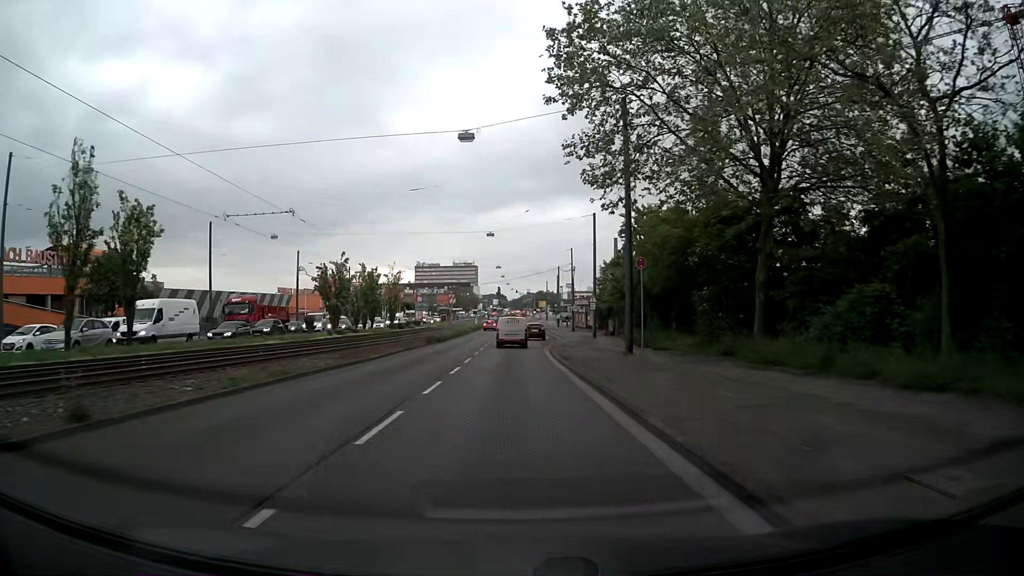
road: primary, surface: asphalt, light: Day
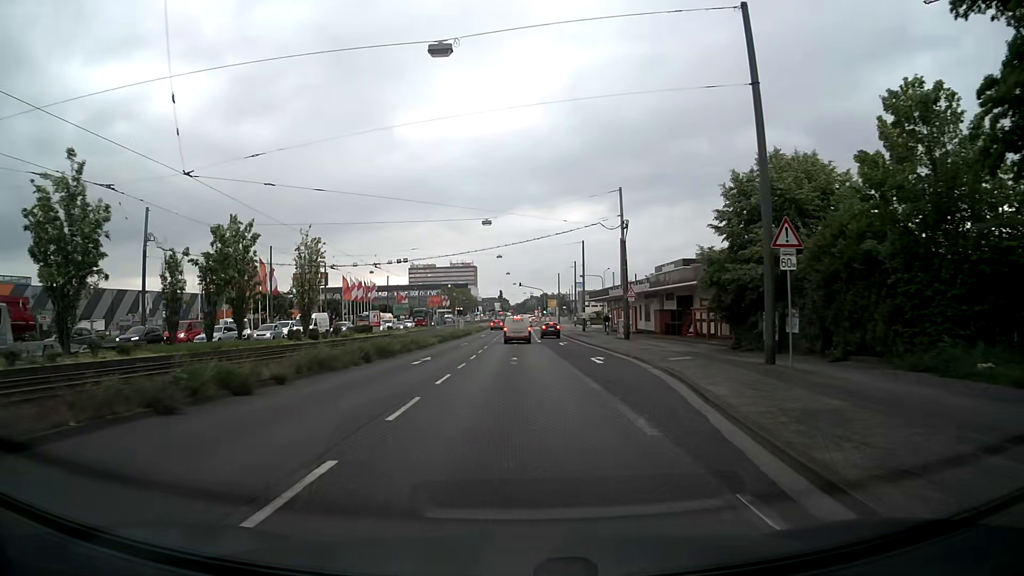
(-0.1, +39.7) m; 0°
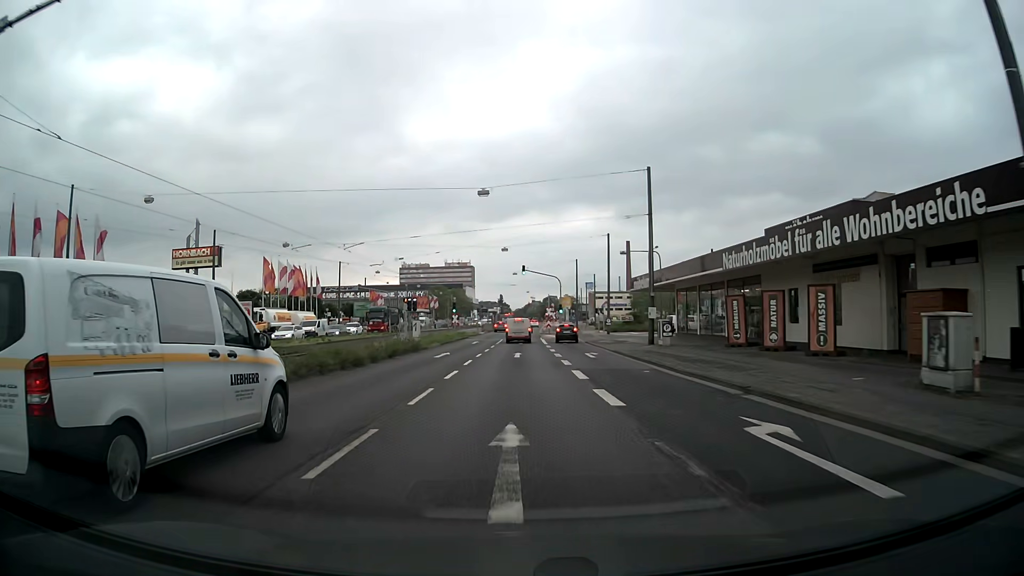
(+0.1, +39.5) m; 0°
(0, +10) (0, +20) (0, +30) (0, +40) (0, +50) (0, +60) (+1, +70) (+1, +80) (+2, +90) (+2, +100) m
